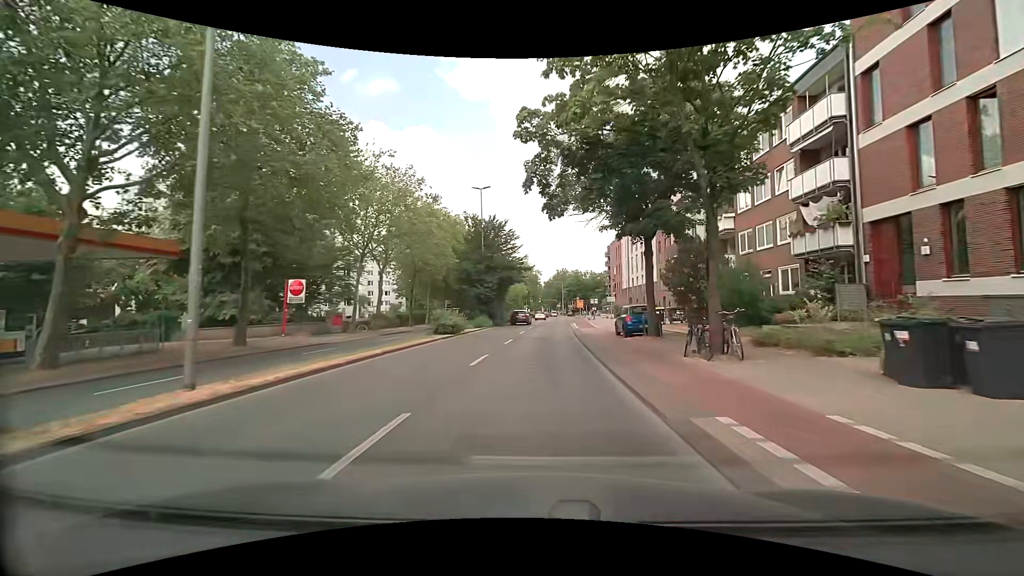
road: secondary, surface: asphalt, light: Day
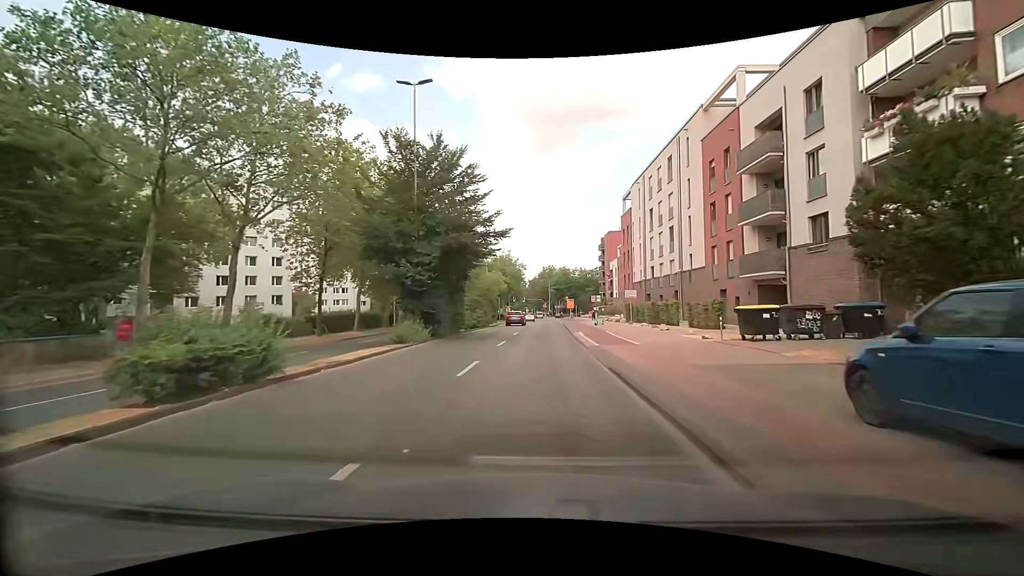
(+0.1, +20.1) m; 0°
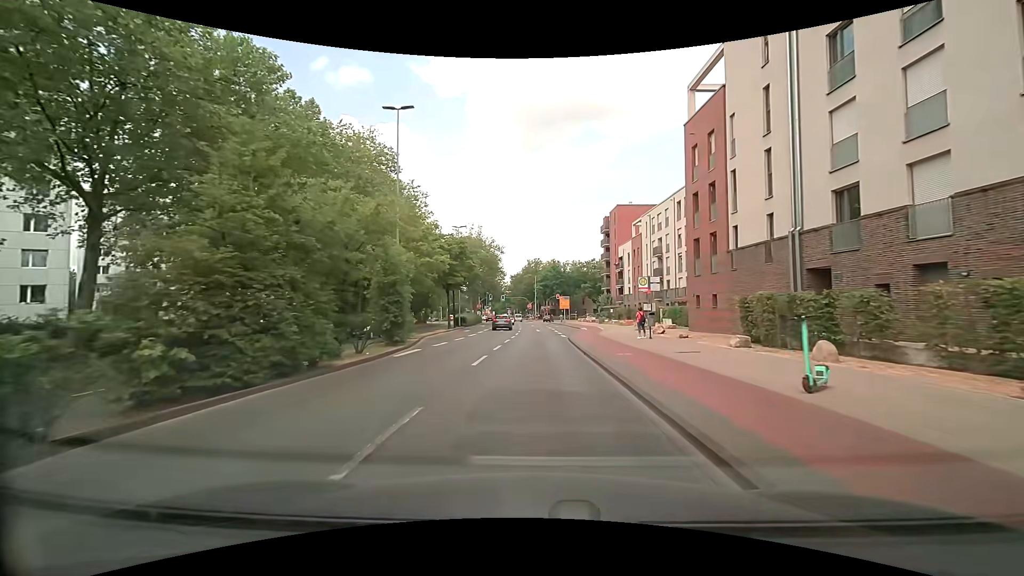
(+0.9, +33.3) m; +2°
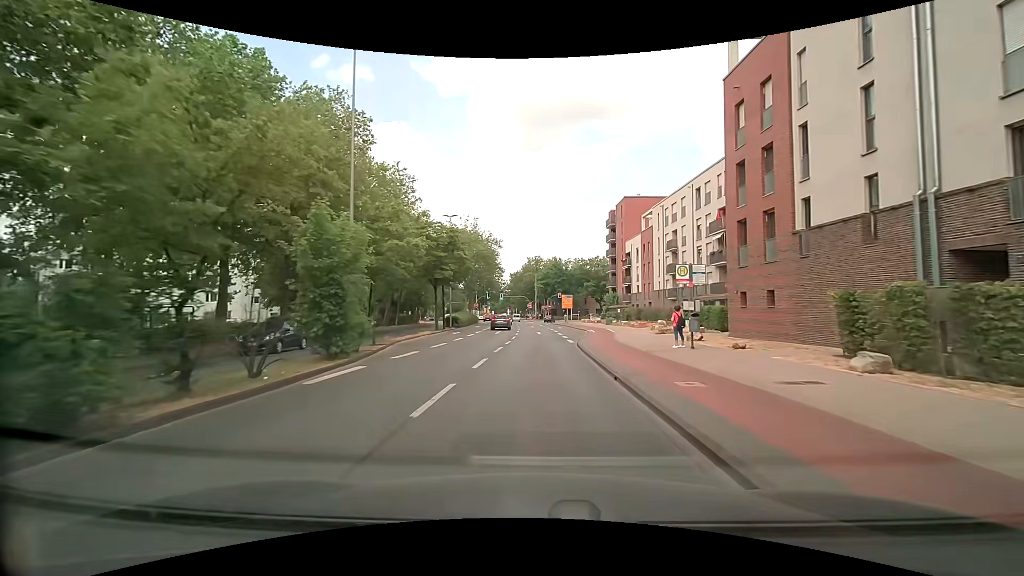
(-0.1, +6.6) m; 0°
